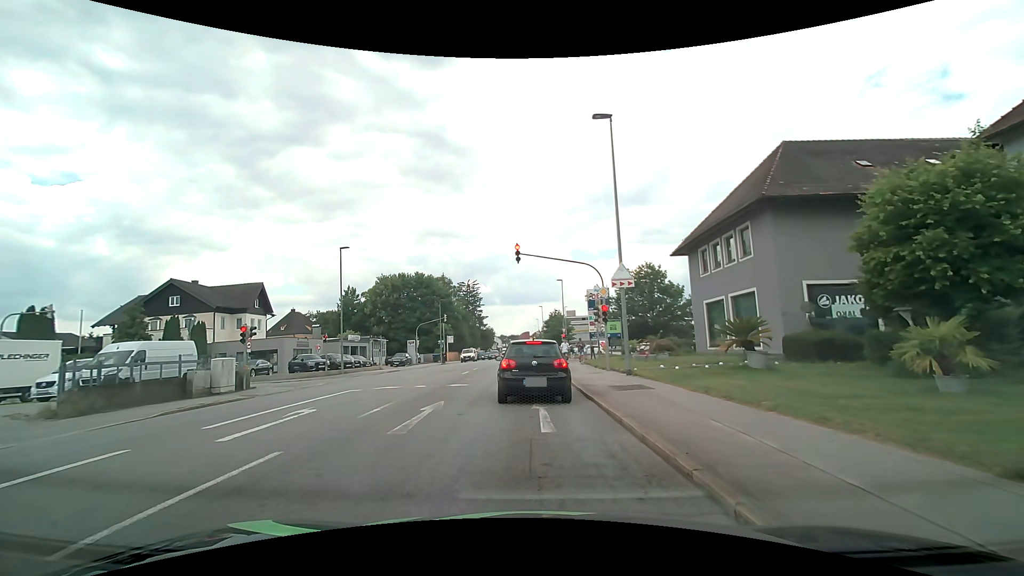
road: tertiary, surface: asphalt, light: Day
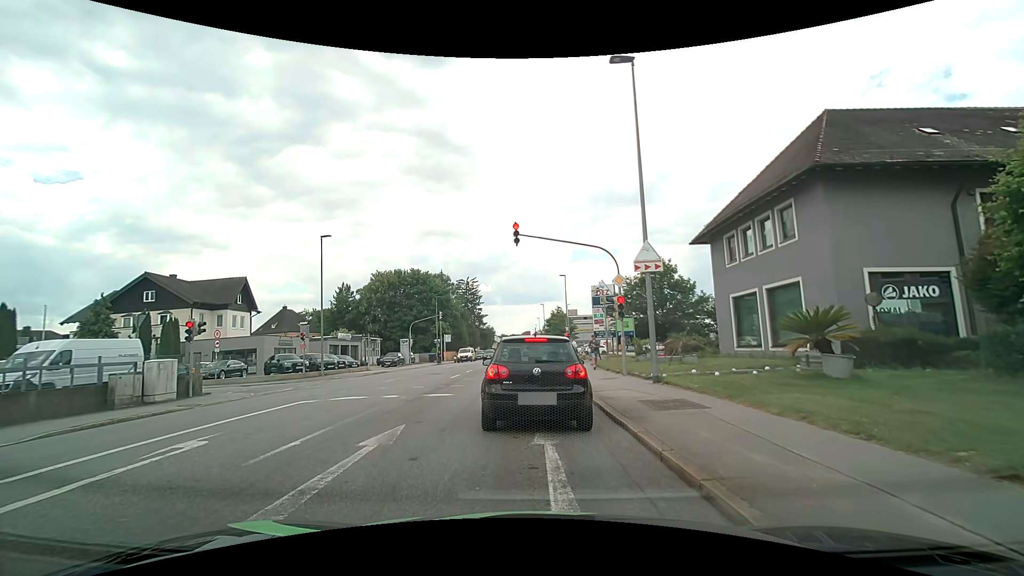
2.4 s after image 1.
(0.0, +3.8) m; +2°
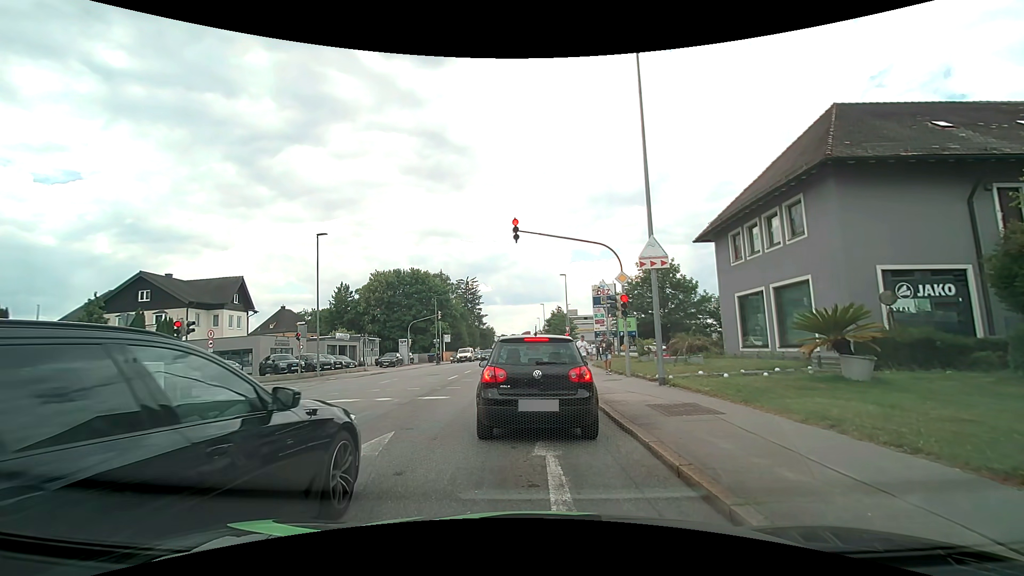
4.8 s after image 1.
(0.0, +0.7) m; 0°
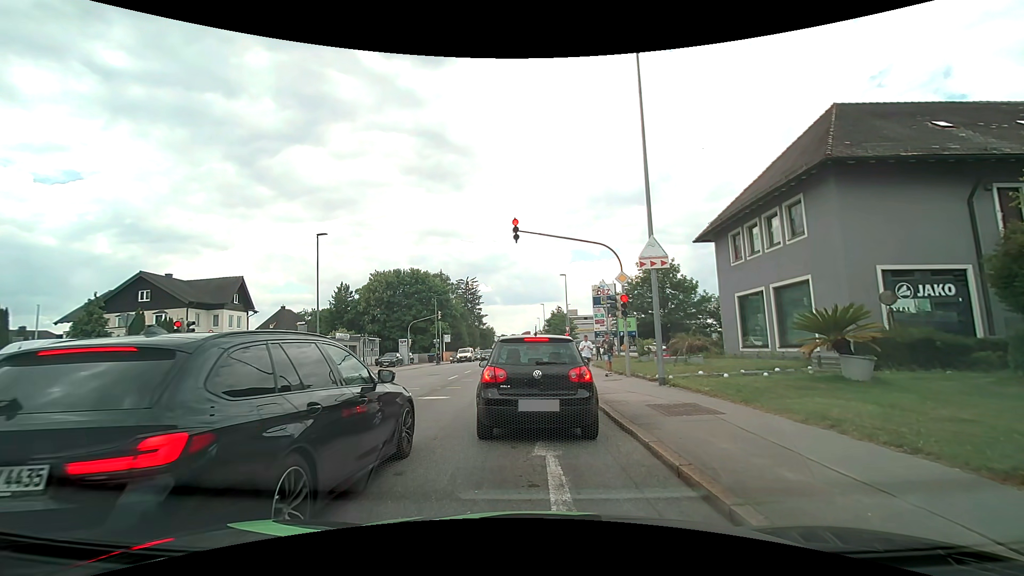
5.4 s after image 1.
(0.0, 0.0) m; 0°
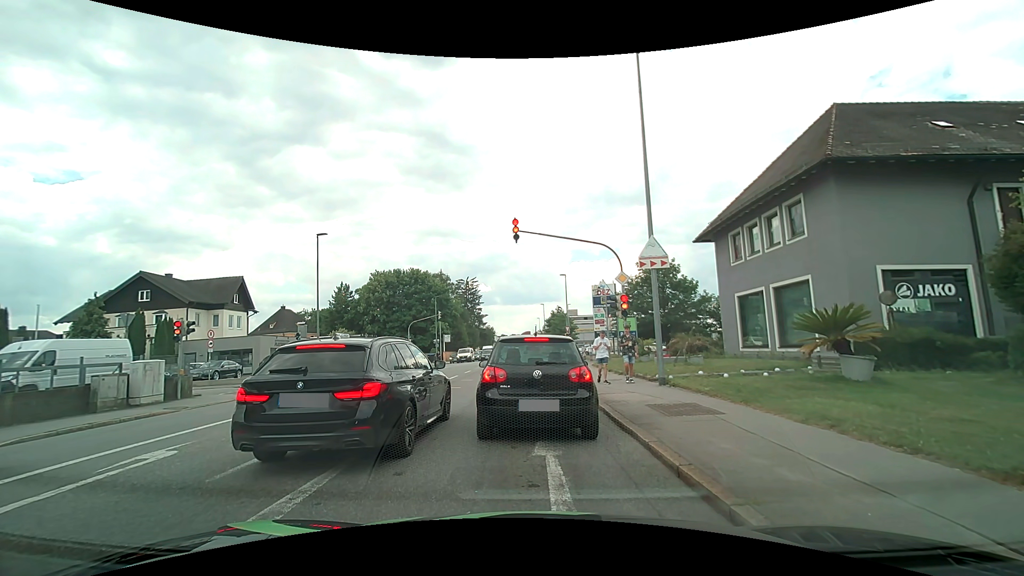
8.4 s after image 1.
(0.0, 0.0) m; 0°
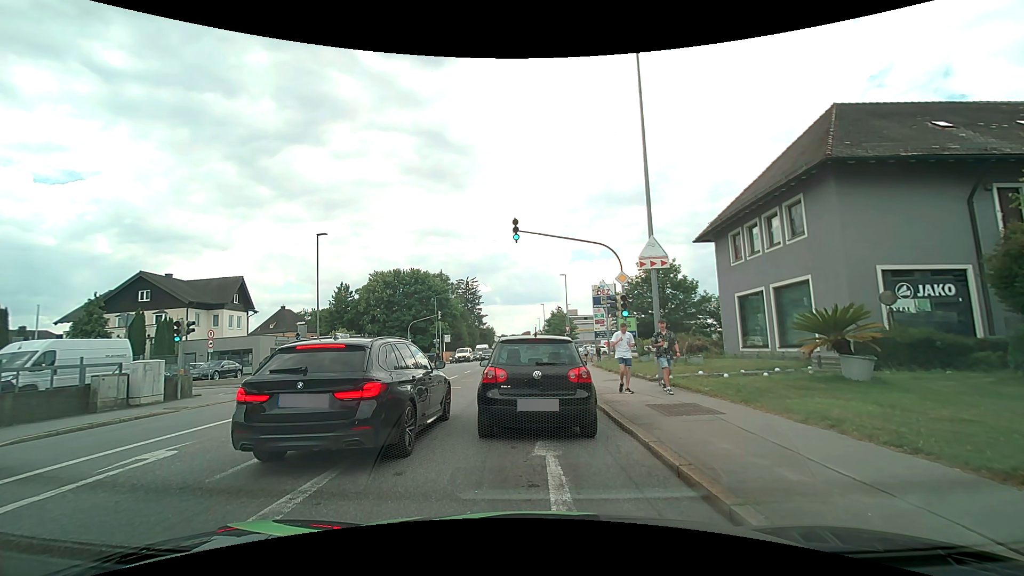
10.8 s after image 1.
(0.0, 0.0) m; 0°
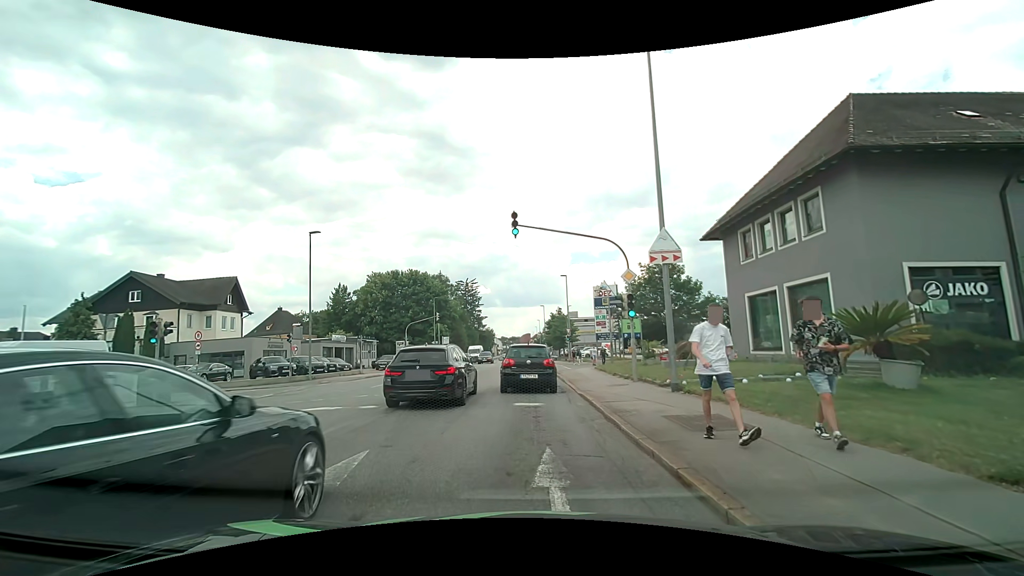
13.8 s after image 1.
(0.0, +1.3) m; -2°
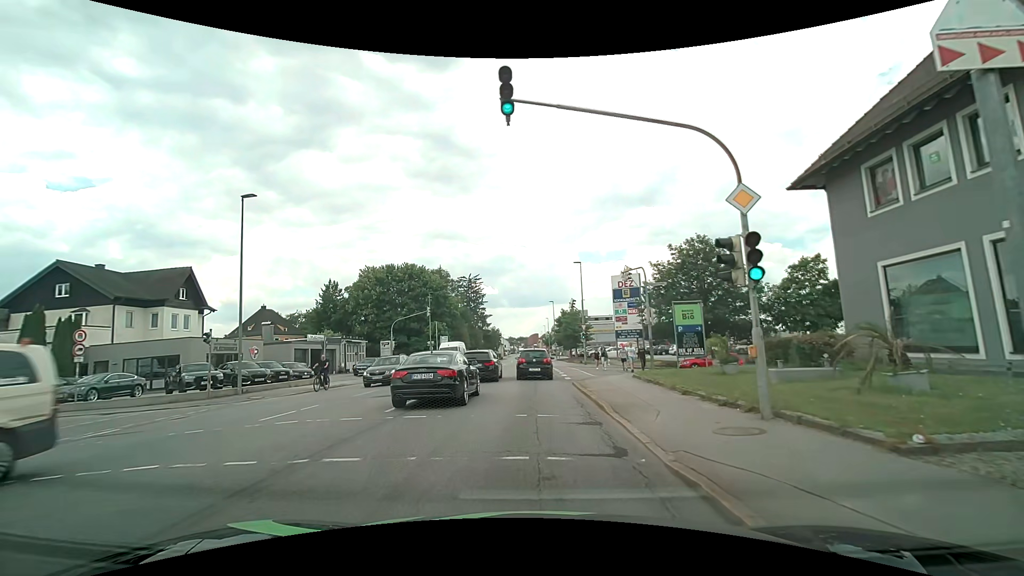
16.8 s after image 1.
(+0.1, +9.5) m; 0°
(0, +10) (0, +20) (0, +30) (0, +40) (0, +50) (0, +60) (-1, +70) (-1, +80) (-1, +90) (-1, +100) m
